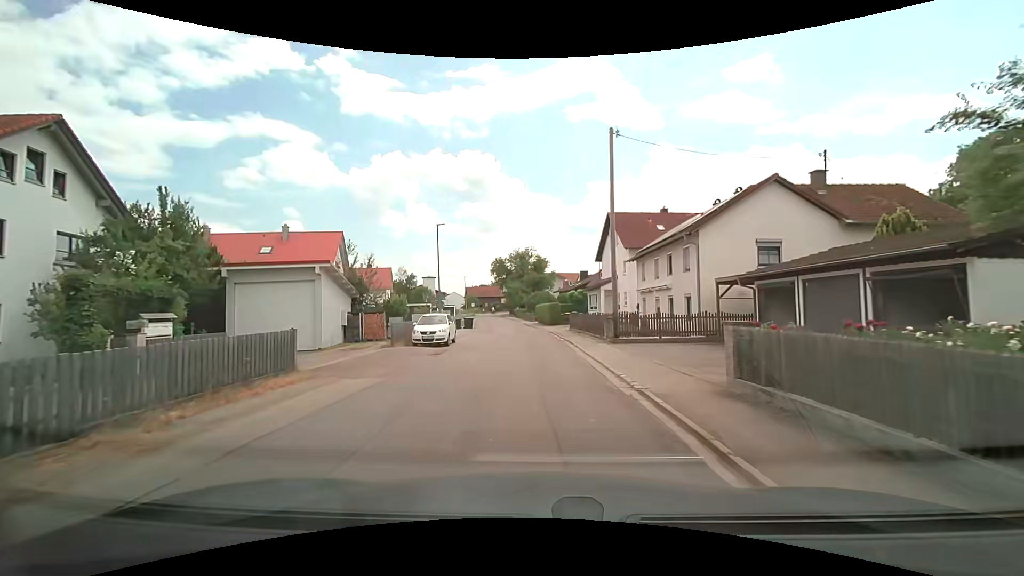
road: residential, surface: asphalt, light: Day
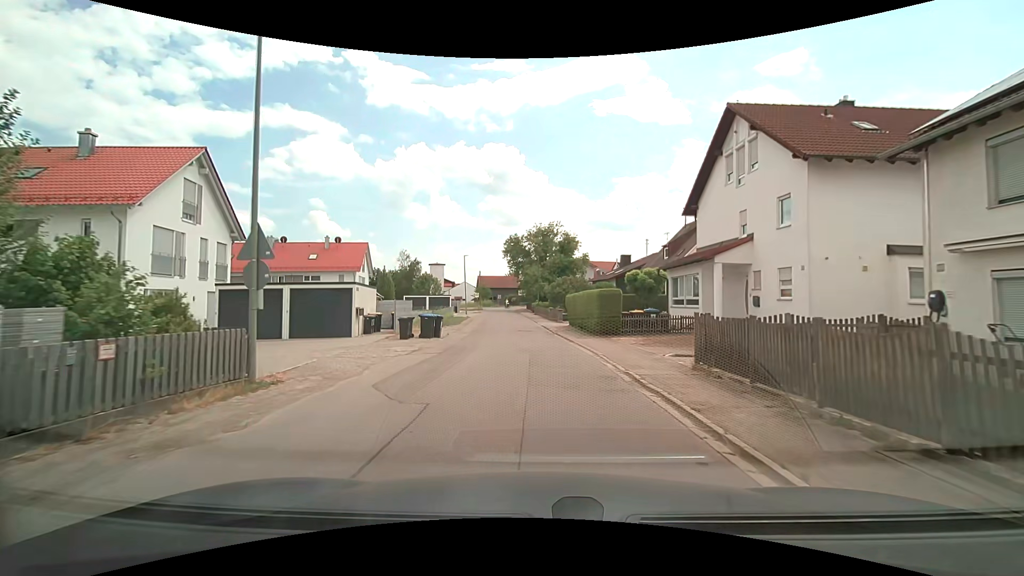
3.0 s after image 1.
(-0.6, +24.4) m; -3°
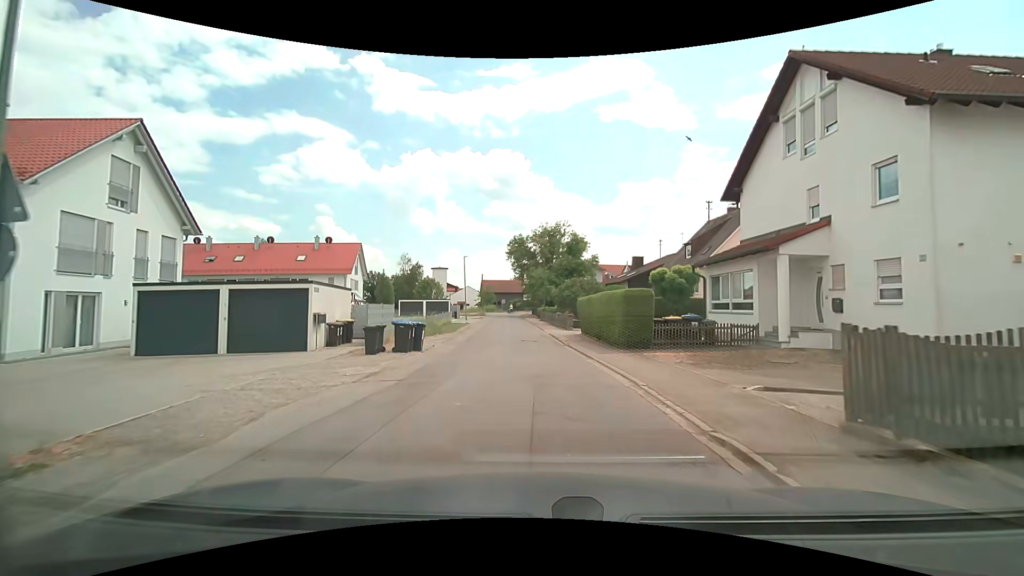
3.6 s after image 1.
(0.0, +5.0) m; 0°
